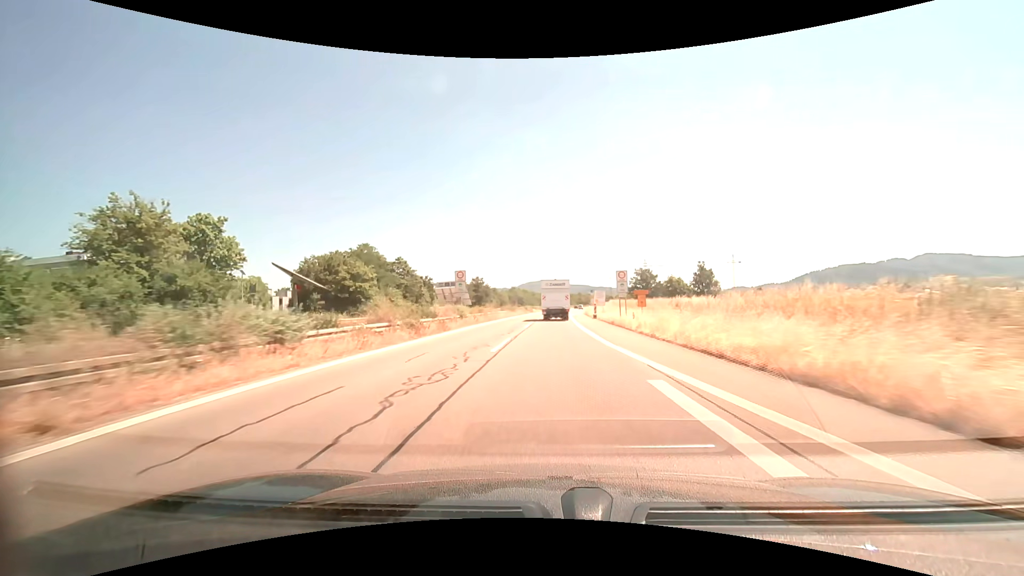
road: trunk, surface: asphalt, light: Day
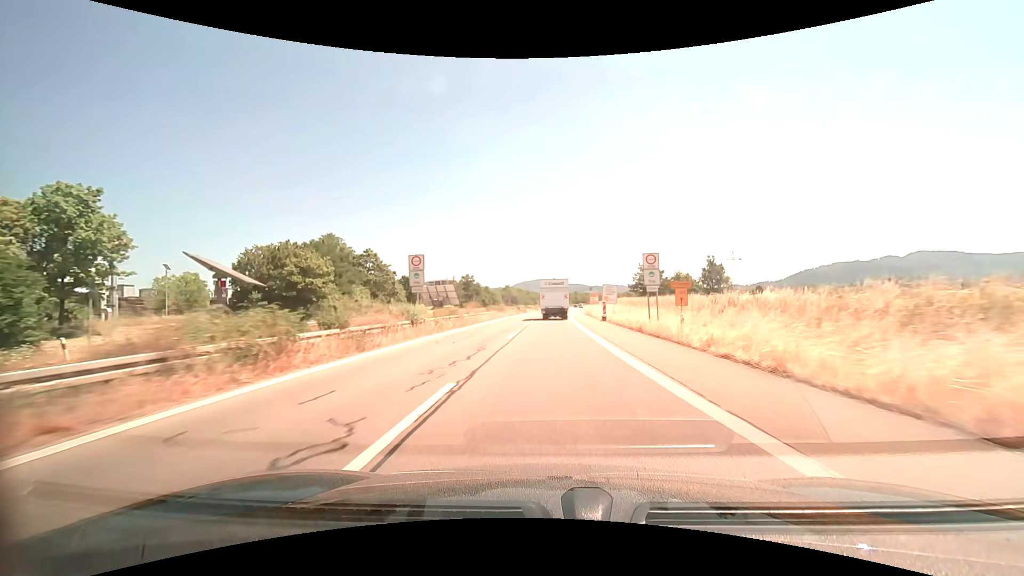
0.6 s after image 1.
(+0.1, +12.0) m; 0°
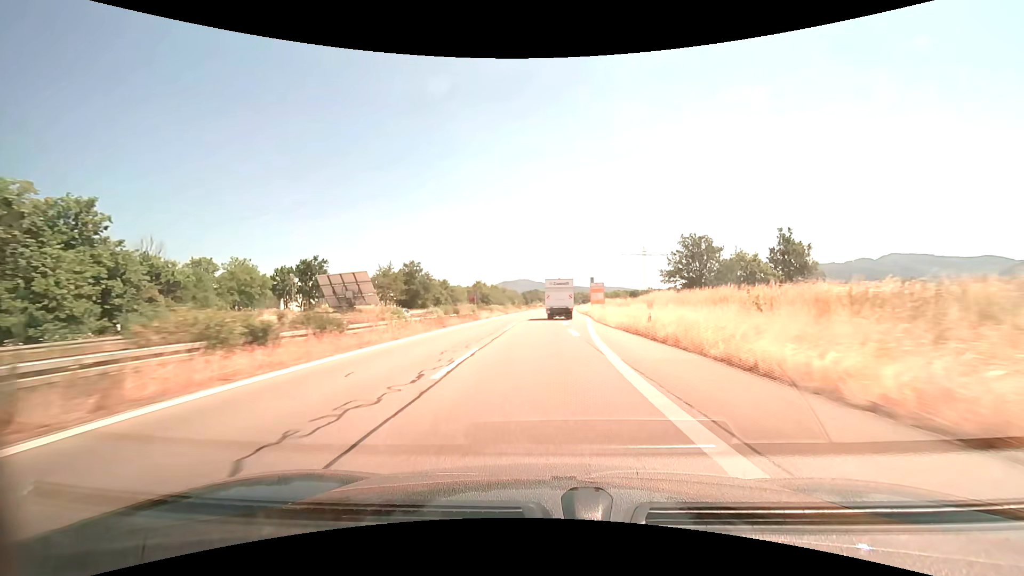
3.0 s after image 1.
(+0.9, +47.6) m; +2°
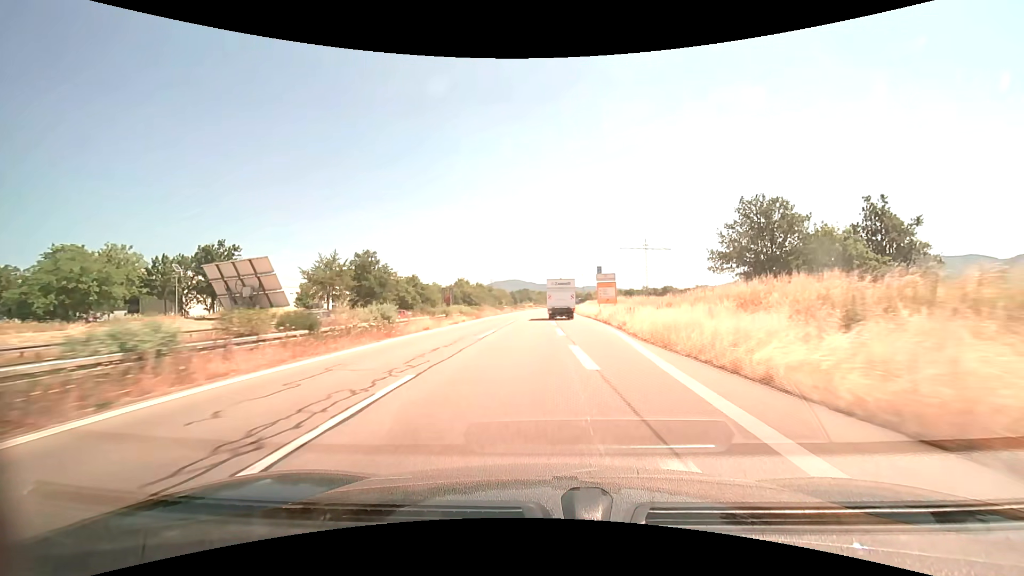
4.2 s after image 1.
(+0.2, +23.7) m; +1°
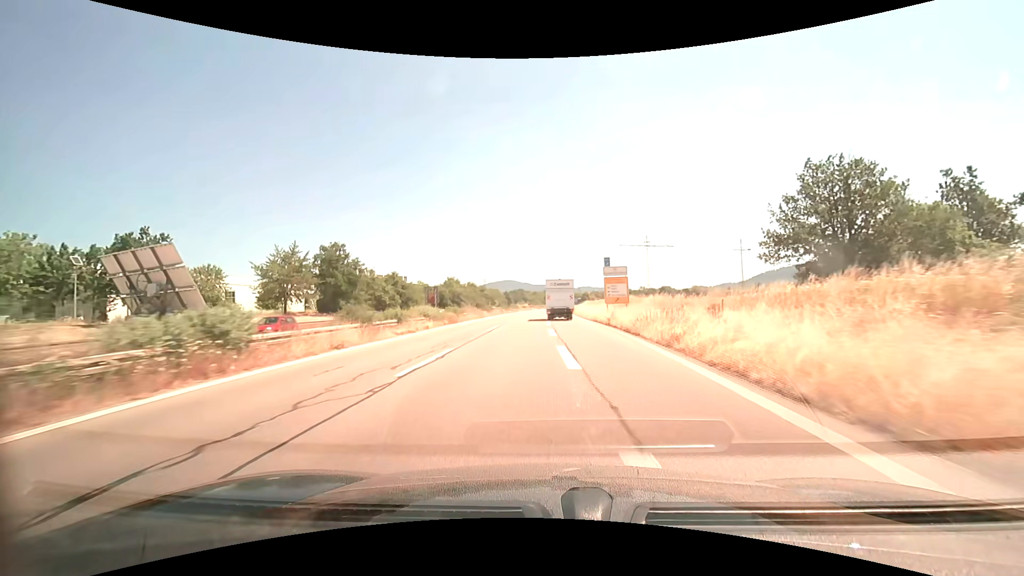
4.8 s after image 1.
(0.0, +11.8) m; 0°
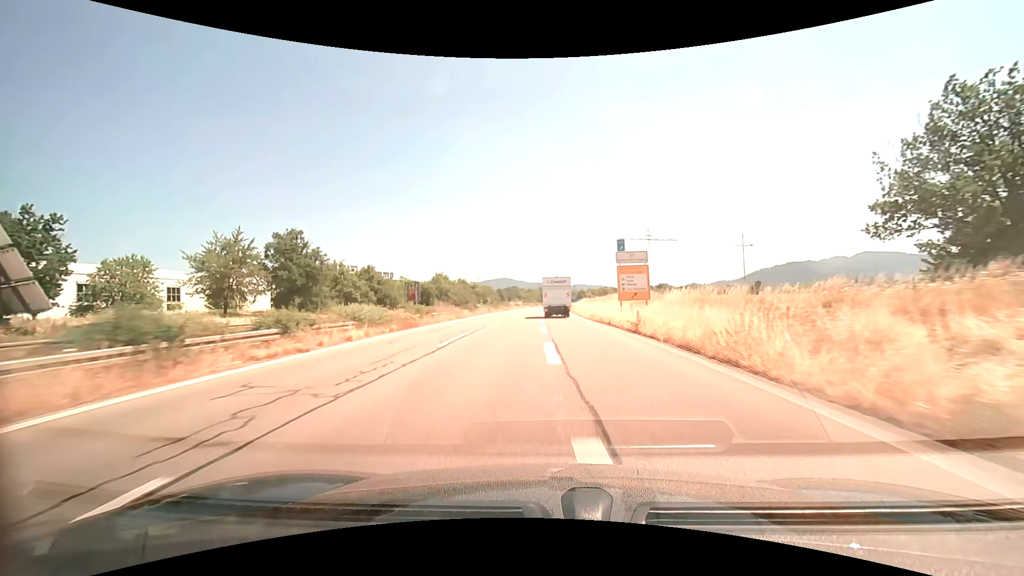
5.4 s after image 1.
(+0.1, +11.8) m; +1°
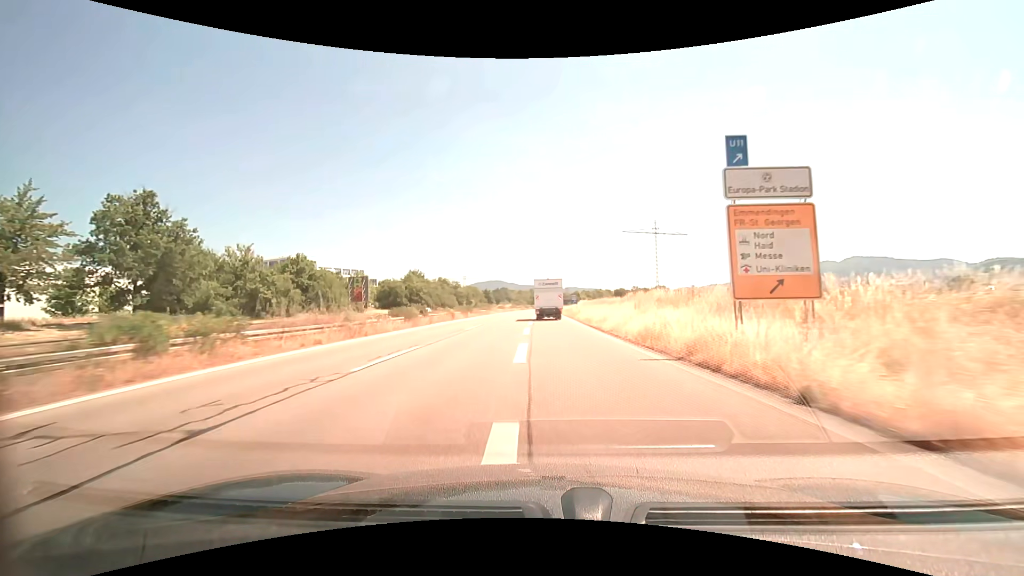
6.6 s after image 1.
(+0.2, +23.5) m; +1°
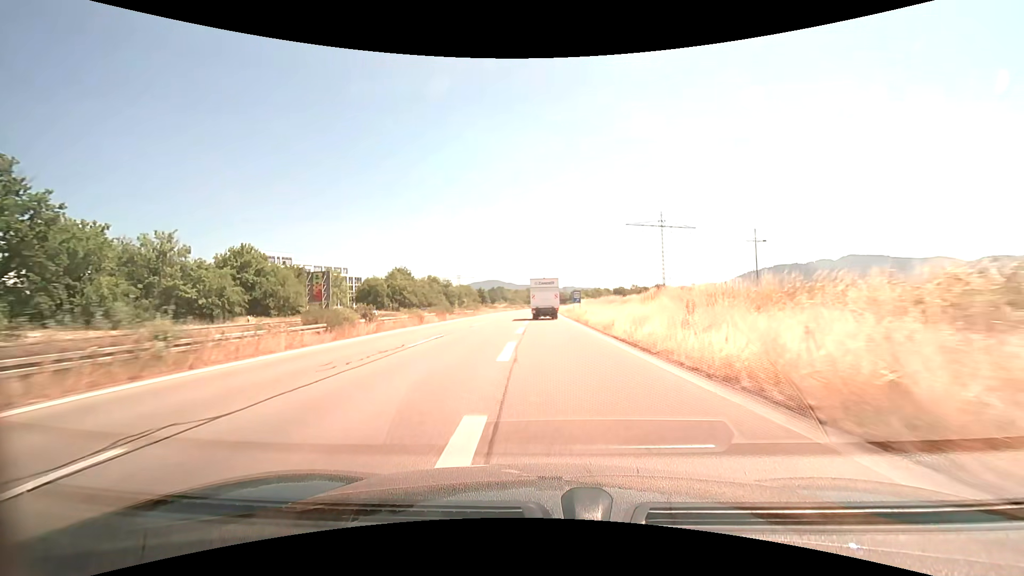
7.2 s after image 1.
(0.0, +11.7) m; 0°
(0, +10) (0, +20) (0, +30) (0, +40) (0, +50) (0, +60) (0, +70) (0, +80) (+1, +90) (+1, +100) m
